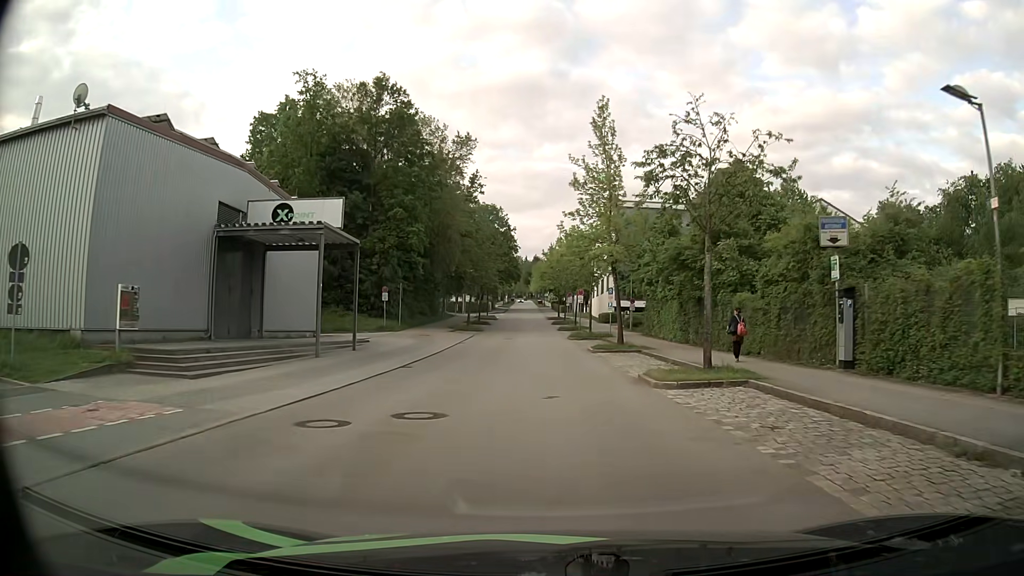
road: residential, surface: asphalt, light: Day
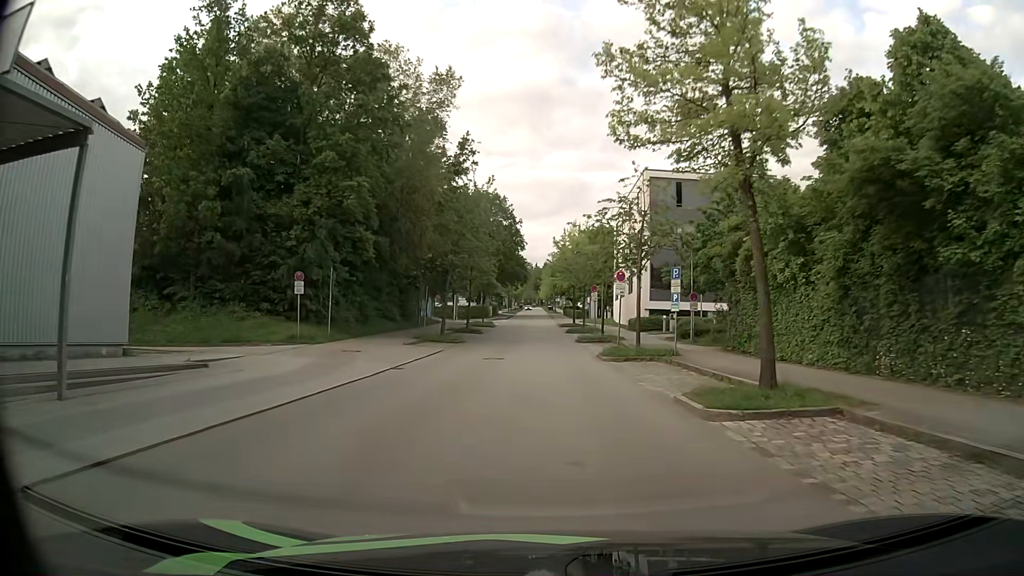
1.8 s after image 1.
(-0.2, +19.1) m; -1°
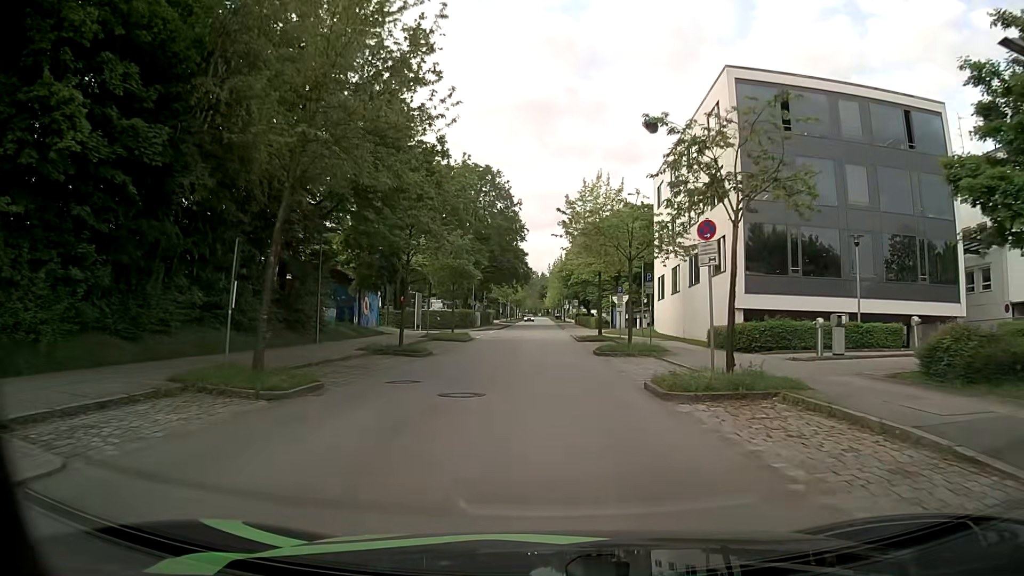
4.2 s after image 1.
(0.0, +26.1) m; -1°
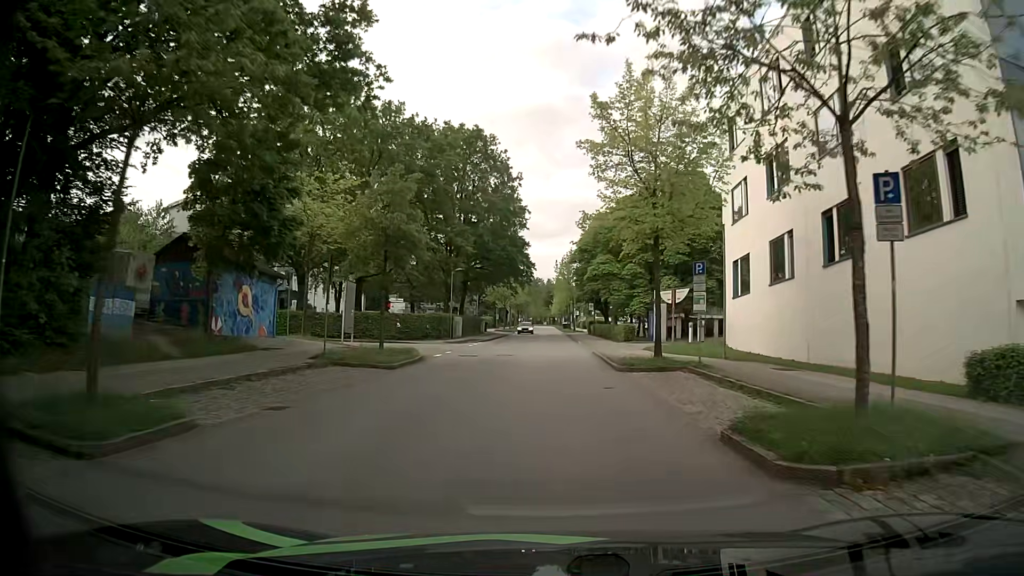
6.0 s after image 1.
(+0.2, +19.8) m; 0°
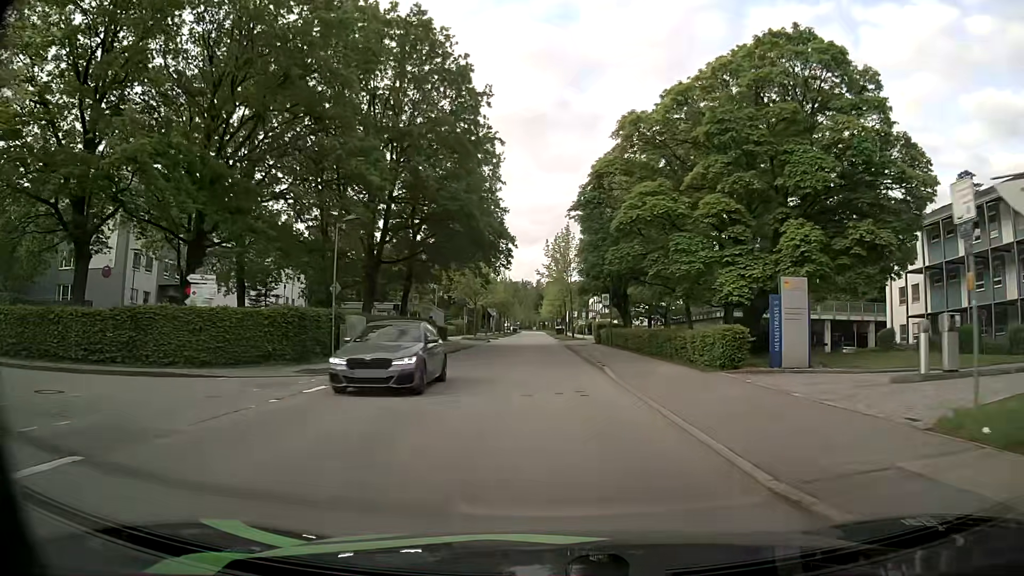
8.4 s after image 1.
(+0.1, +26.2) m; 0°
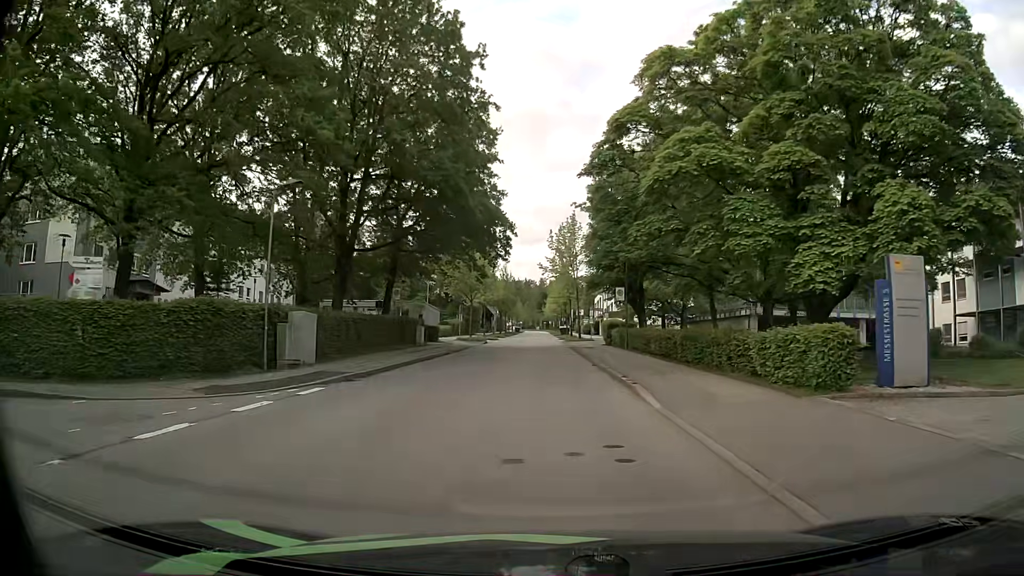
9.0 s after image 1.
(0.0, +6.4) m; 0°
(0, +10) (0, +20) (0, +30) (0, +40) (0, +50) (0, +60) (-1, +70) (-1, +80) (-1, +90) (-1, +100) m
